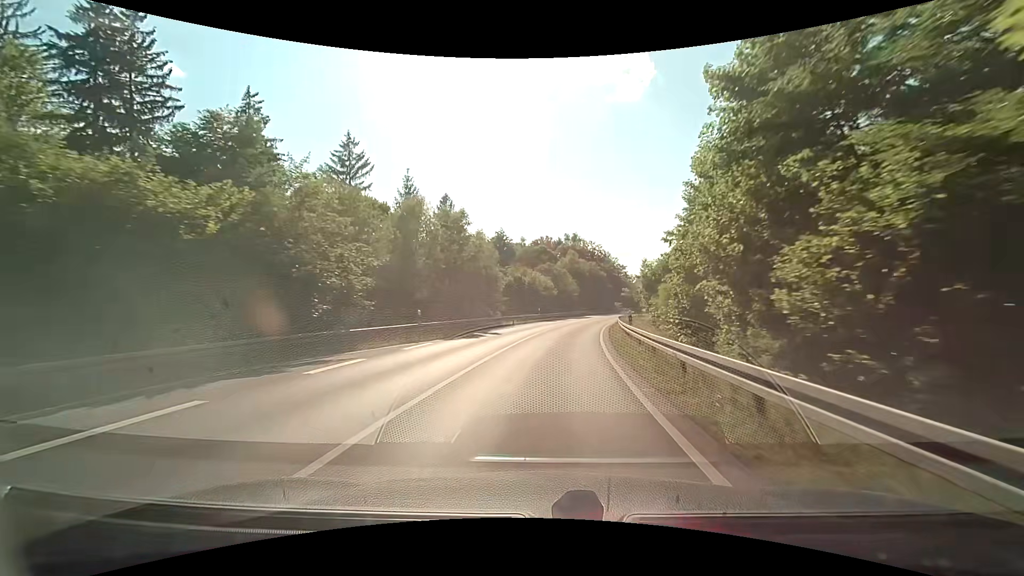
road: secondary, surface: asphalt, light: Day
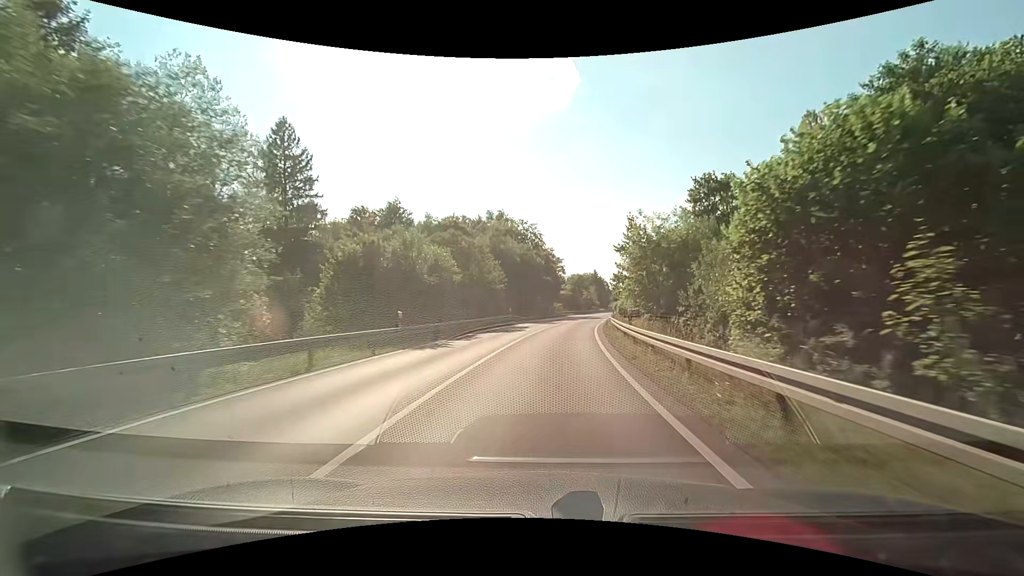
(+2.4, +32.3) m; +8°
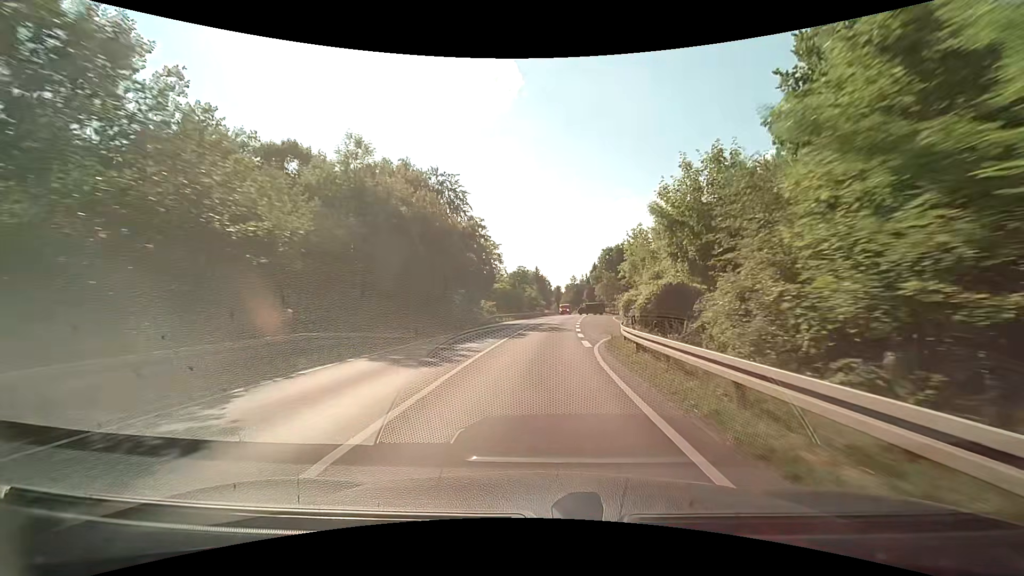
(+2.0, +31.4) m; +7°
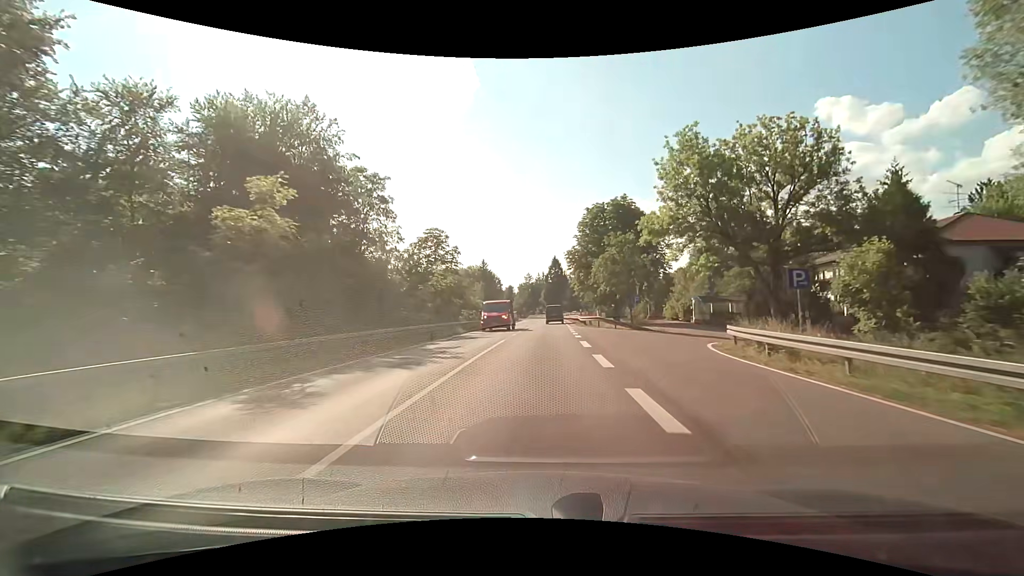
(+2.5, +48.4) m; +5°
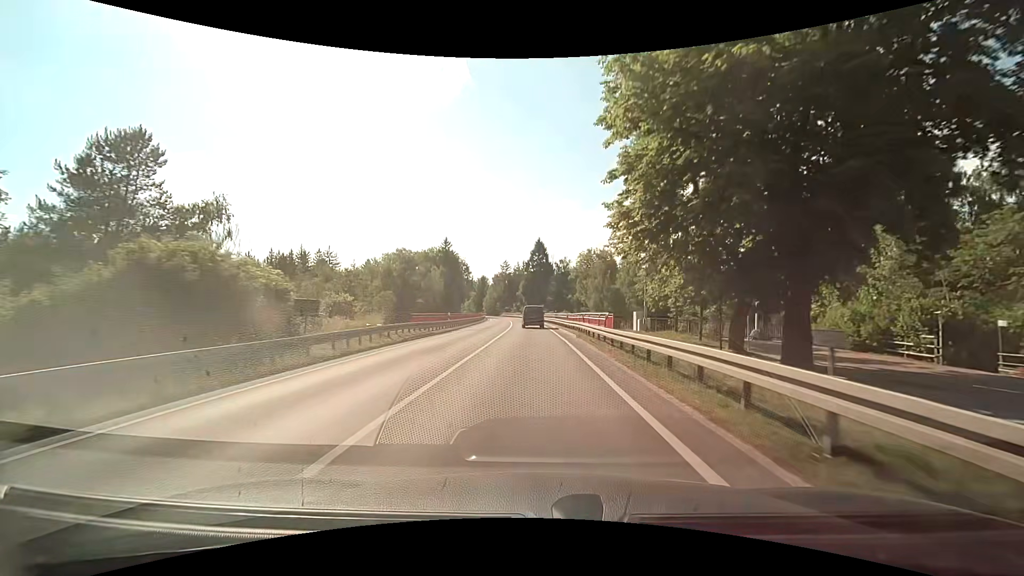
(+1.3, +45.2) m; +2°
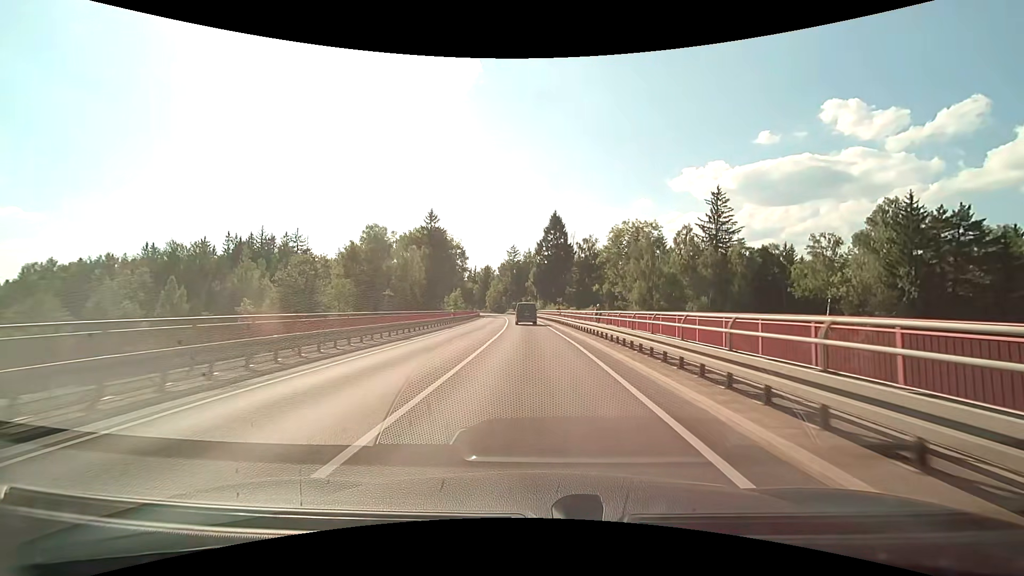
(-0.3, +37.6) m; -1°
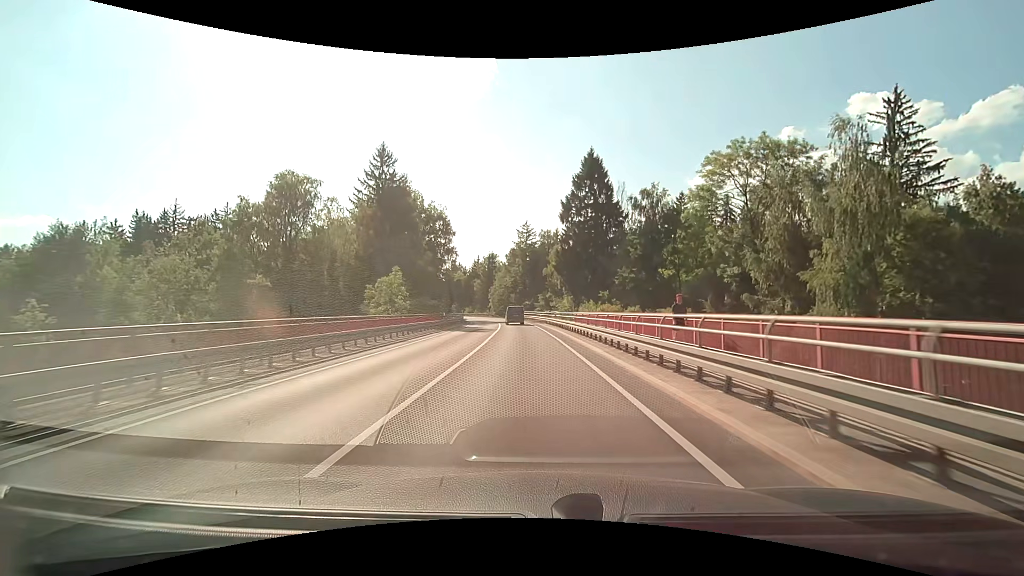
(-0.9, +47.1) m; -2°
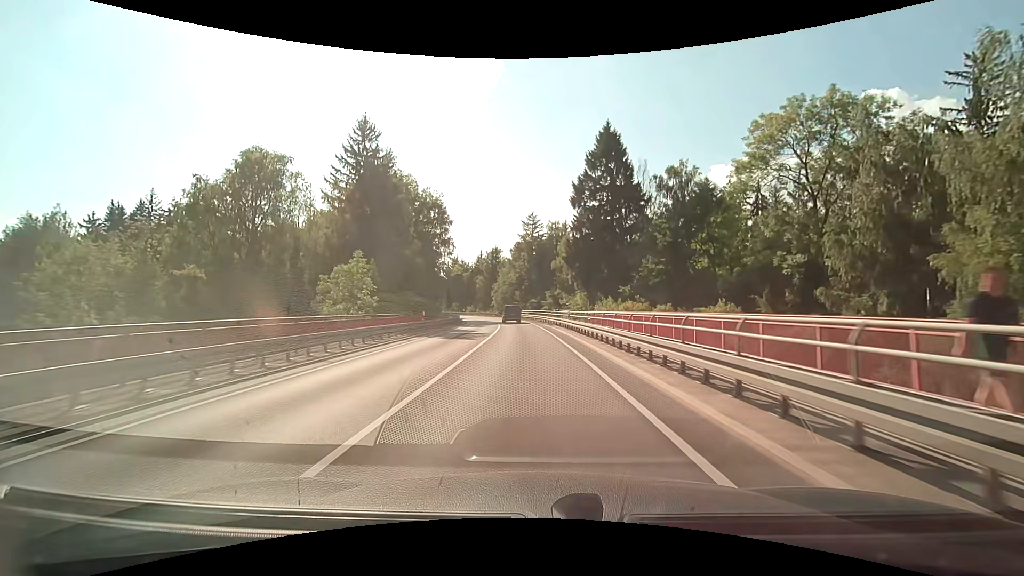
(-0.1, +9.8) m; -1°
(0, +10) (0, +20) (-1, +30) (-1, +40) (-2, +50) (-3, +60) (-4, +70) (-6, +80) (-9, +89) (-12, +99) m
